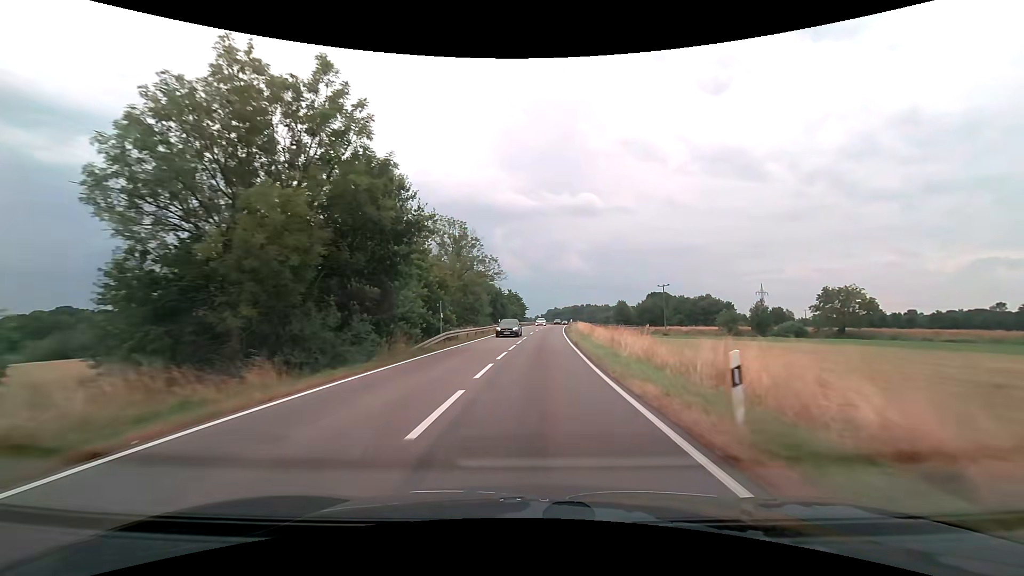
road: secondary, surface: asphalt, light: Day
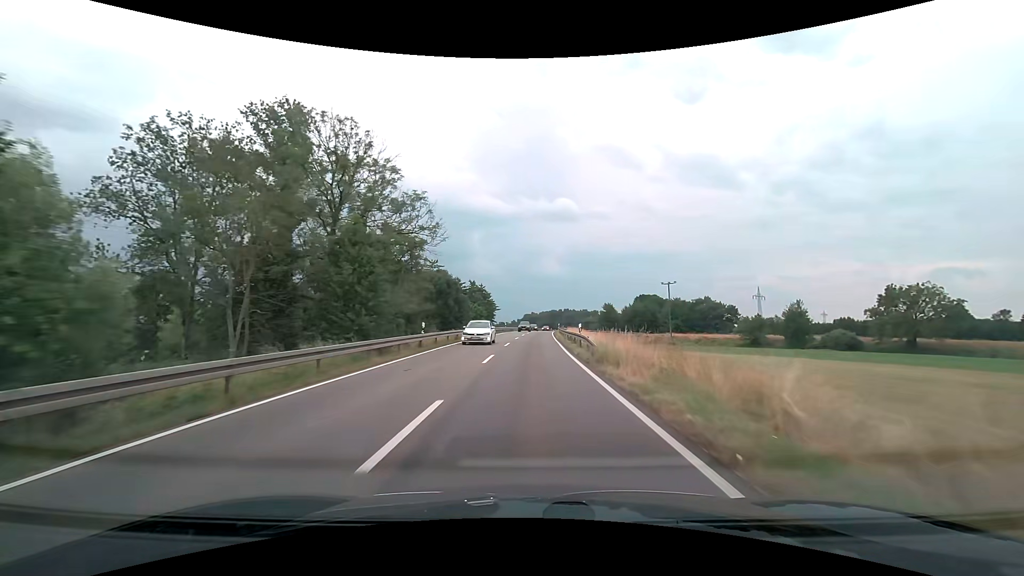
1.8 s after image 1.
(+1.0, +31.4) m; +3°
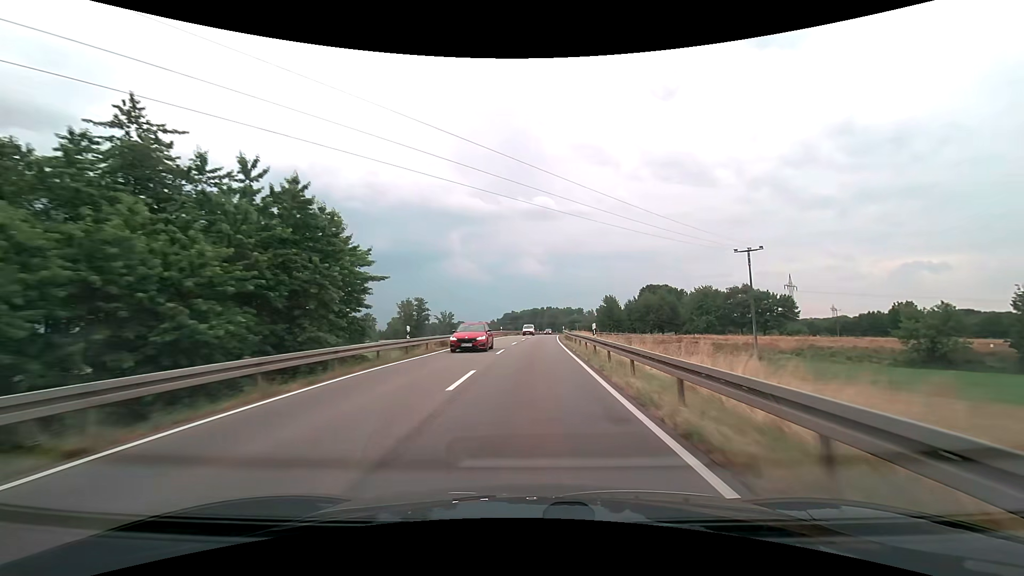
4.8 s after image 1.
(+0.9, +55.0) m; +2°
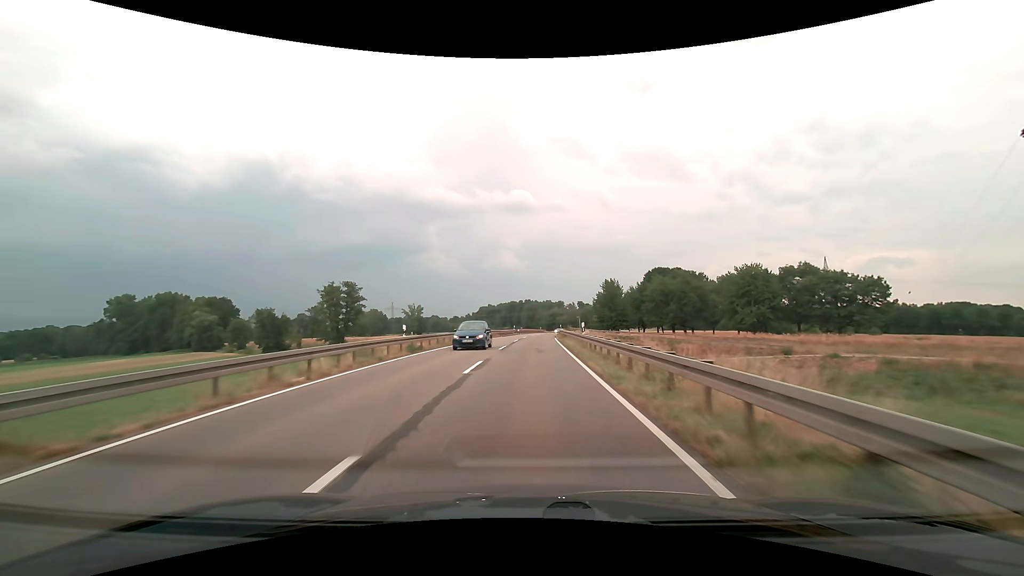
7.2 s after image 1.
(+1.1, +45.0) m; +2°
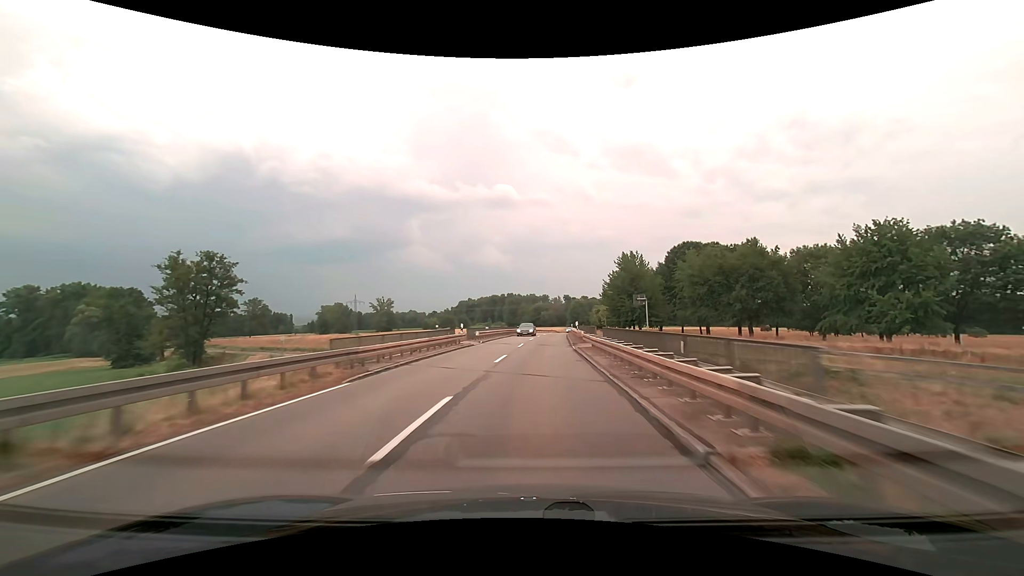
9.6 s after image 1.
(+0.9, +44.2) m; +2°
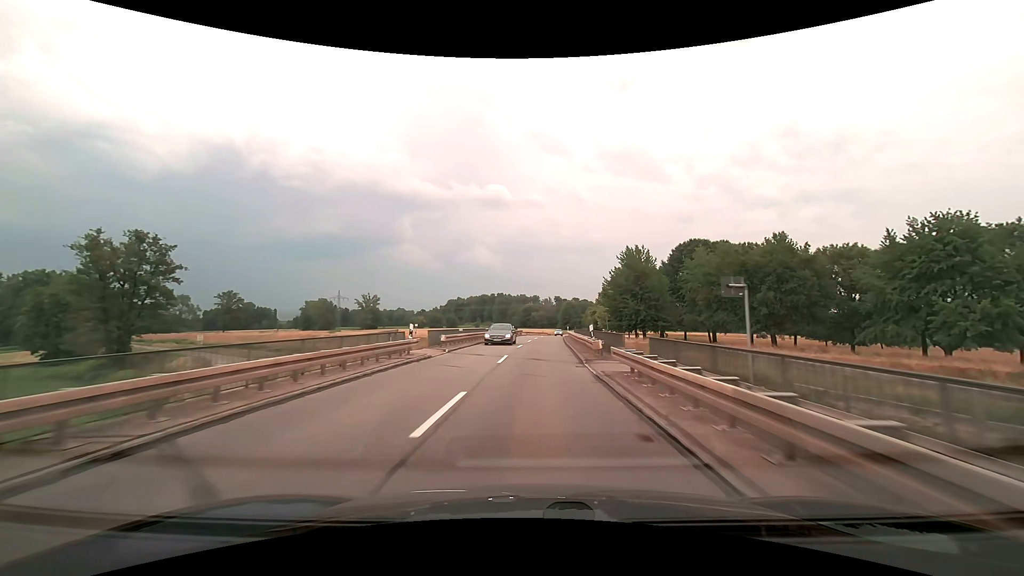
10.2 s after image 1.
(+0.1, +10.8) m; +1°
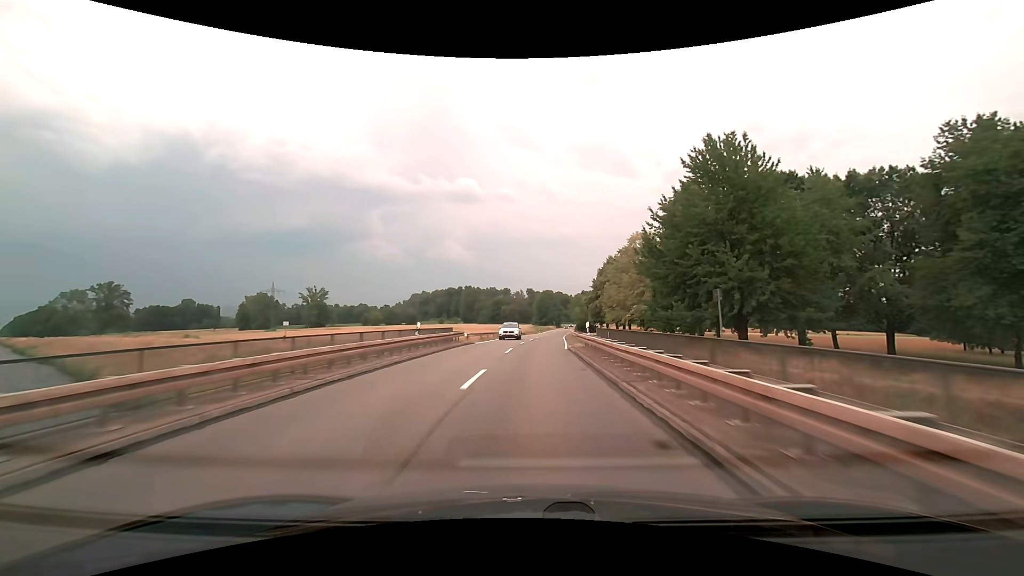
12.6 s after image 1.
(+1.5, +44.1) m; +3°
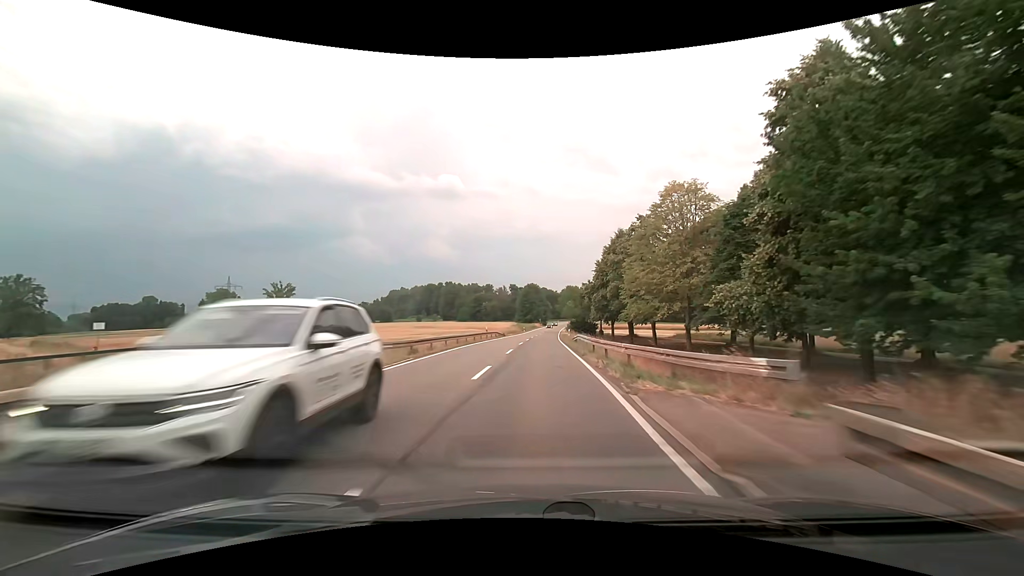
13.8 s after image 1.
(+0.3, +22.3) m; +2°
(0, +10) (0, +20) (0, +30) (+1, +40) (+1, +50) (+2, +60) (+2, +70) (+3, +80) (+4, +90) (+4, +100) m
